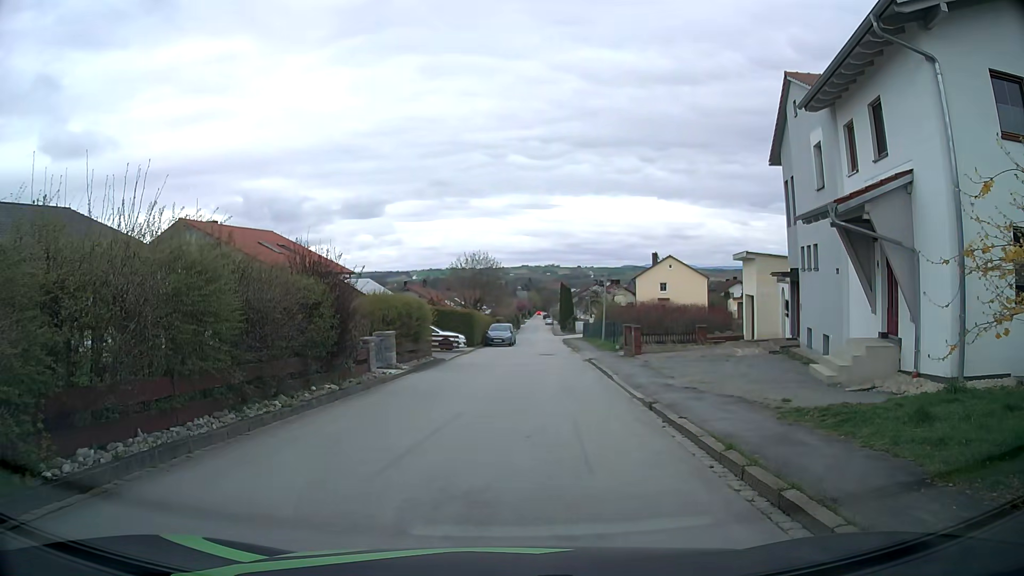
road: residential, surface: asphalt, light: Day
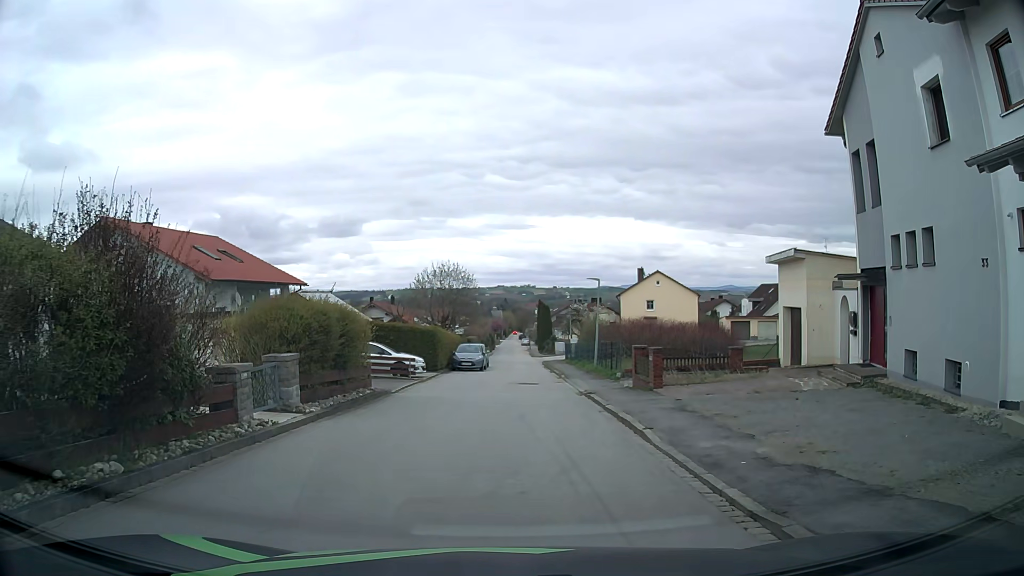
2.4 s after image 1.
(0.0, +7.2) m; 0°
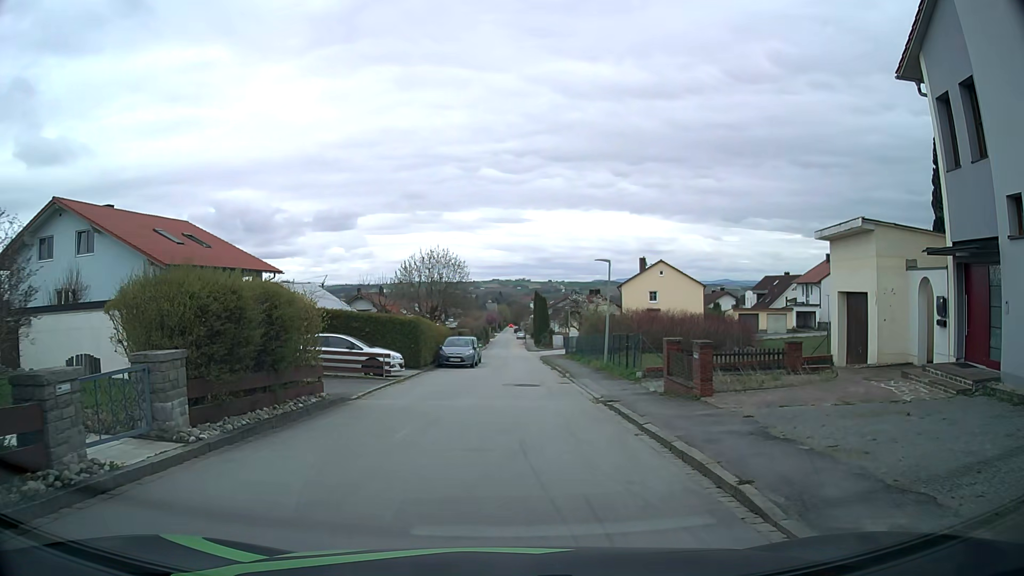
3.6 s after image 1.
(+0.1, +4.6) m; +2°
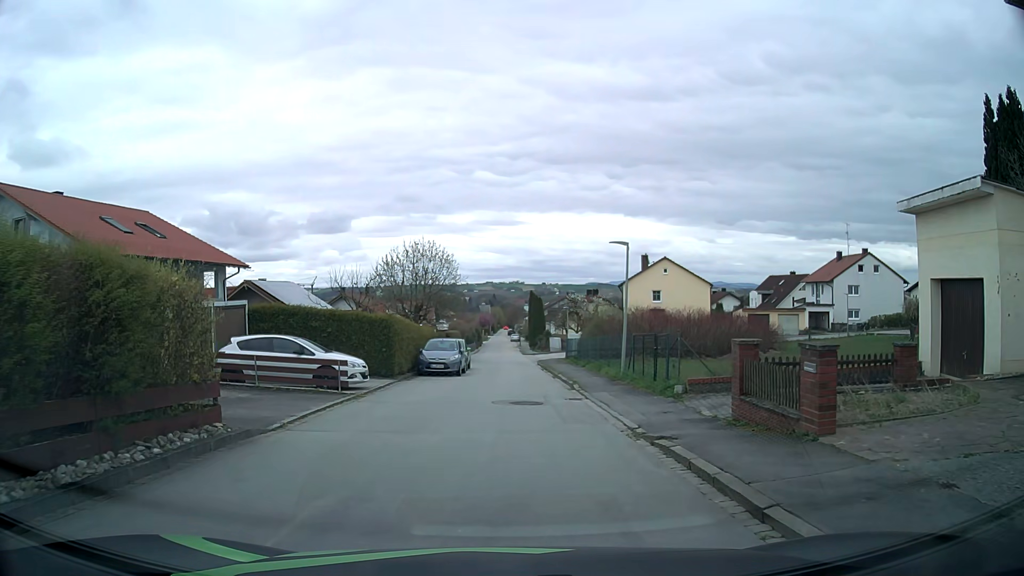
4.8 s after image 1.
(0.0, +5.2) m; 0°
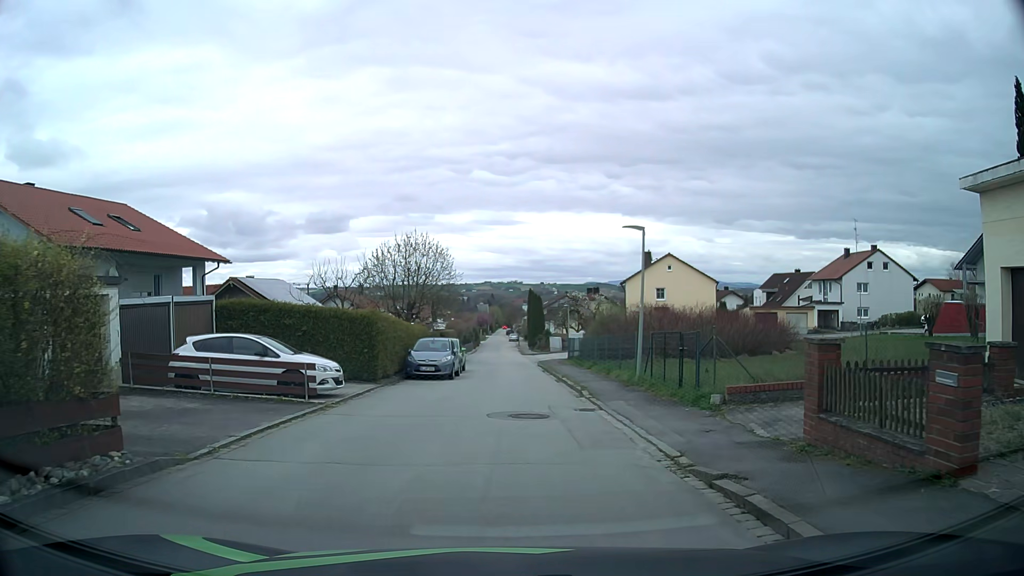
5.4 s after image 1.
(0.0, +2.7) m; 0°
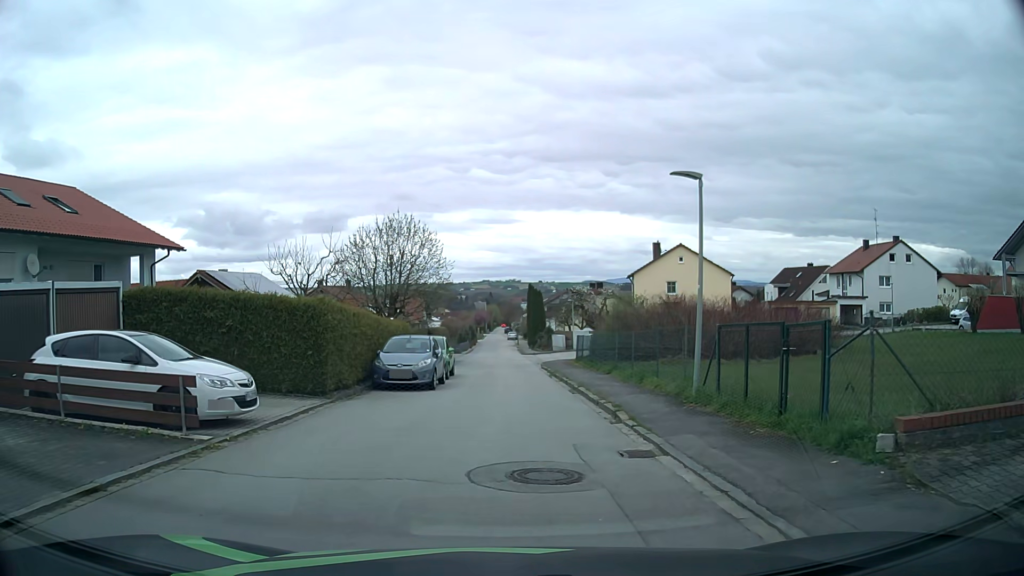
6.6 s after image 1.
(0.0, +5.7) m; +1°
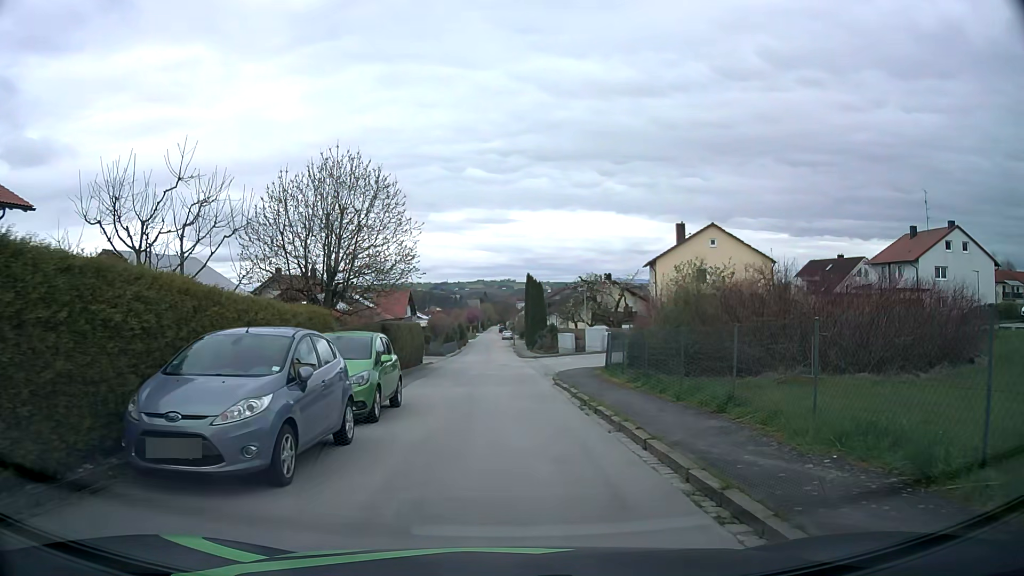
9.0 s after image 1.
(-0.2, +12.1) m; 0°
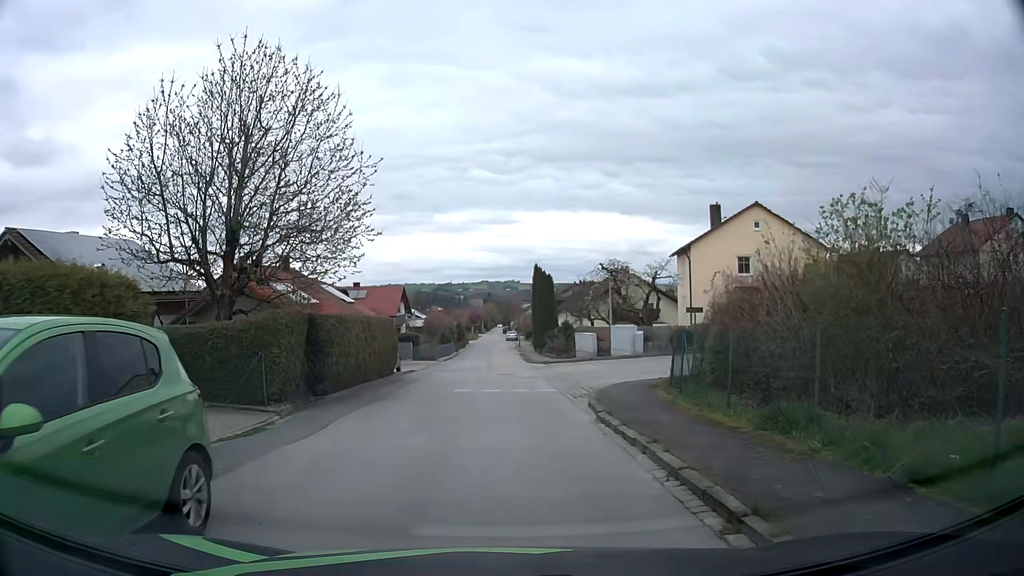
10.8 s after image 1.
(-0.1, +9.2) m; -1°
(0, +10) (0, +20) (0, +30) (0, +40) (-1, +50) (-1, +60) (-1, +70) (-1, +80) (-1, +90) (-2, +100) m
